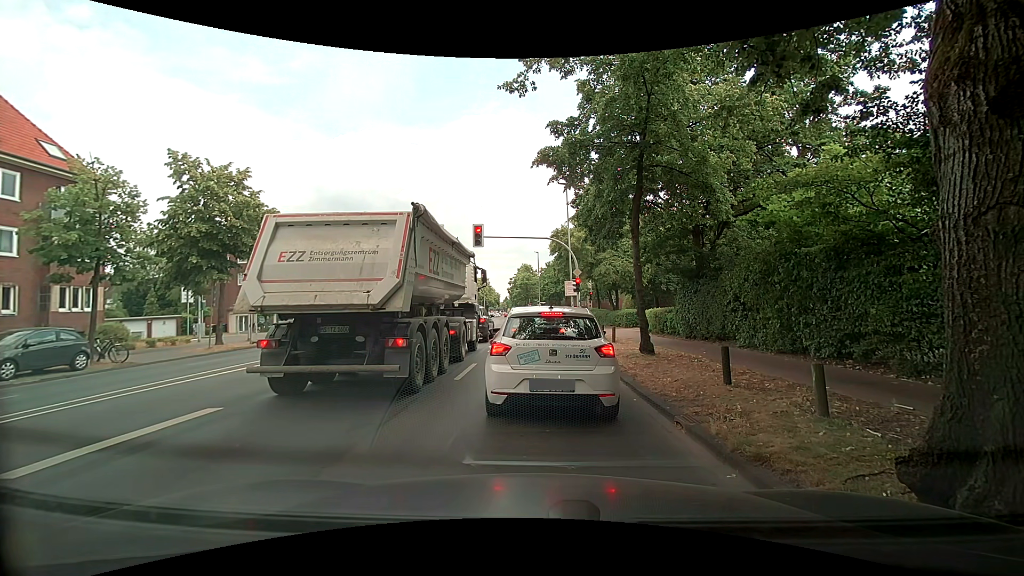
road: secondary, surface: asphalt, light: Day
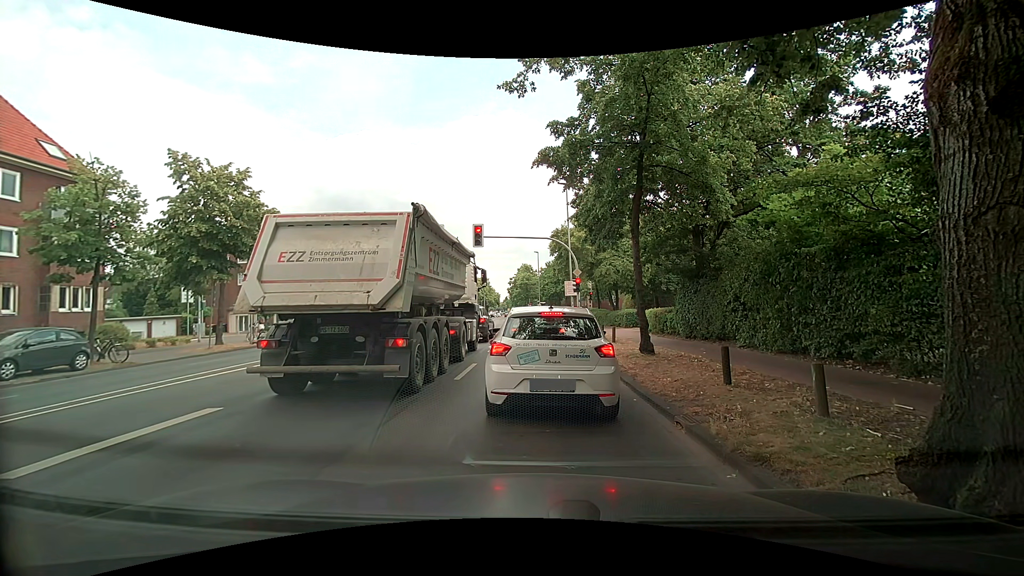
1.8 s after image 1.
(0.0, 0.0) m; 0°
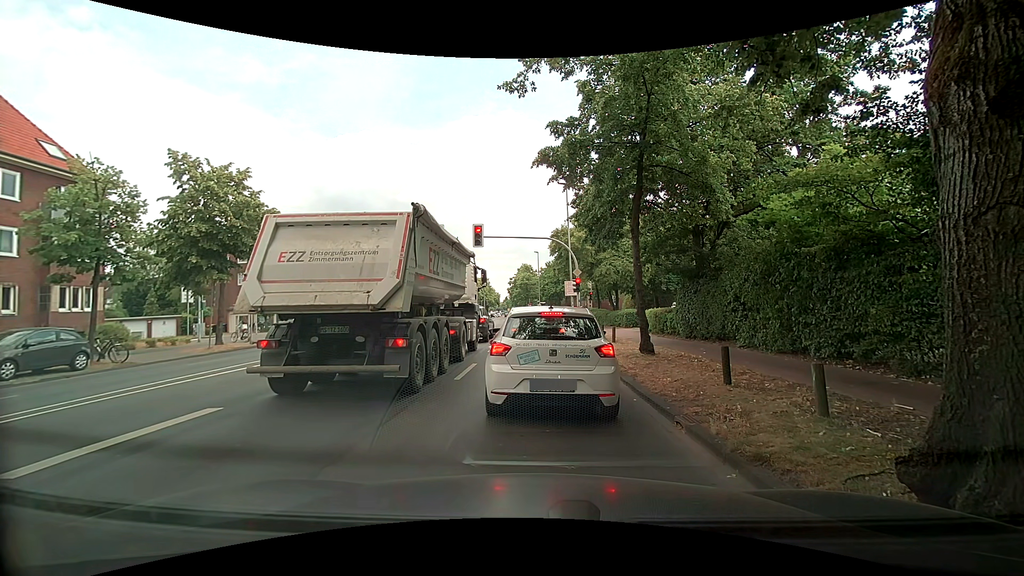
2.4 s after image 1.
(0.0, 0.0) m; 0°
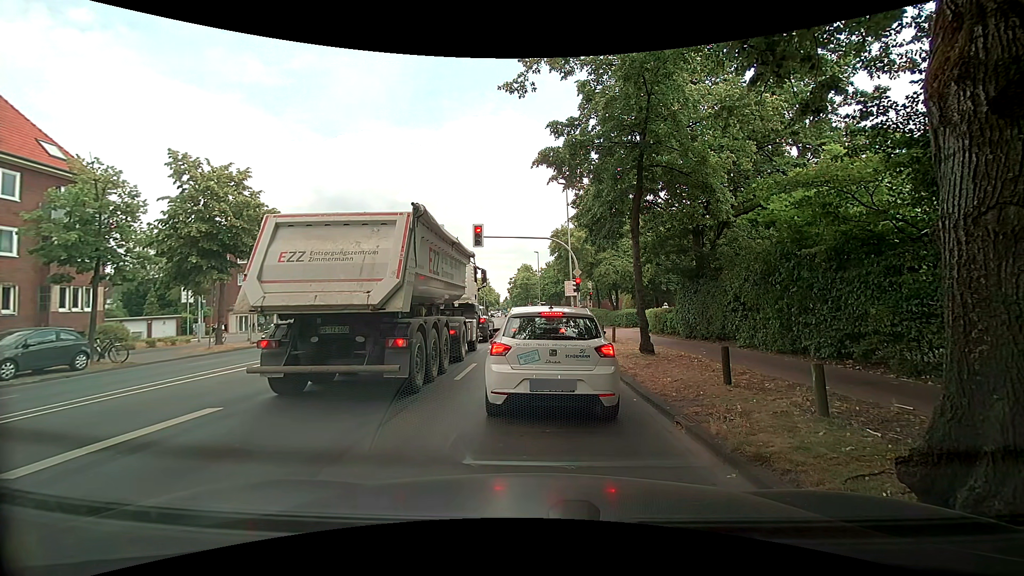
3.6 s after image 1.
(0.0, 0.0) m; 0°
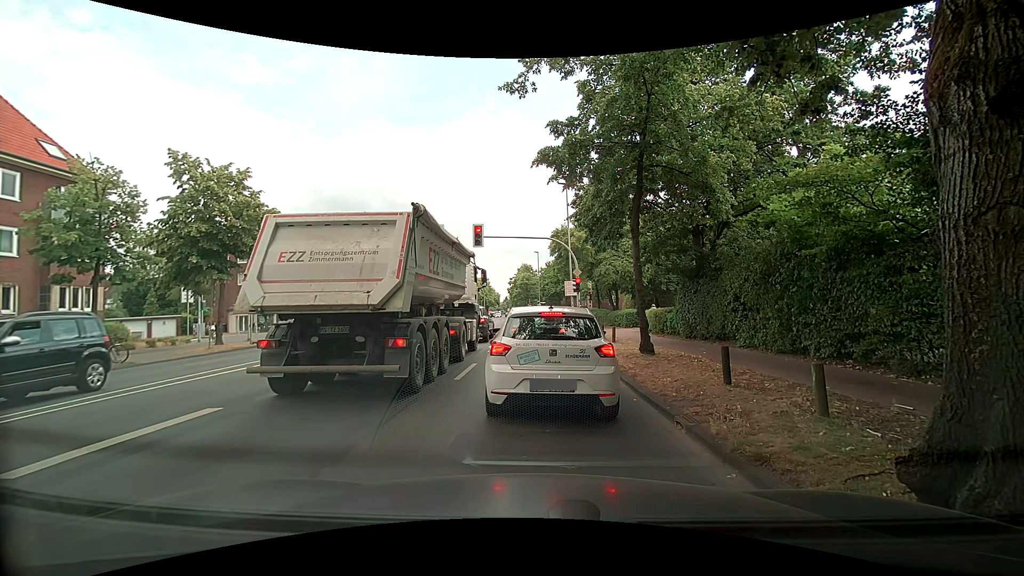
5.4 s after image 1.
(0.0, 0.0) m; 0°
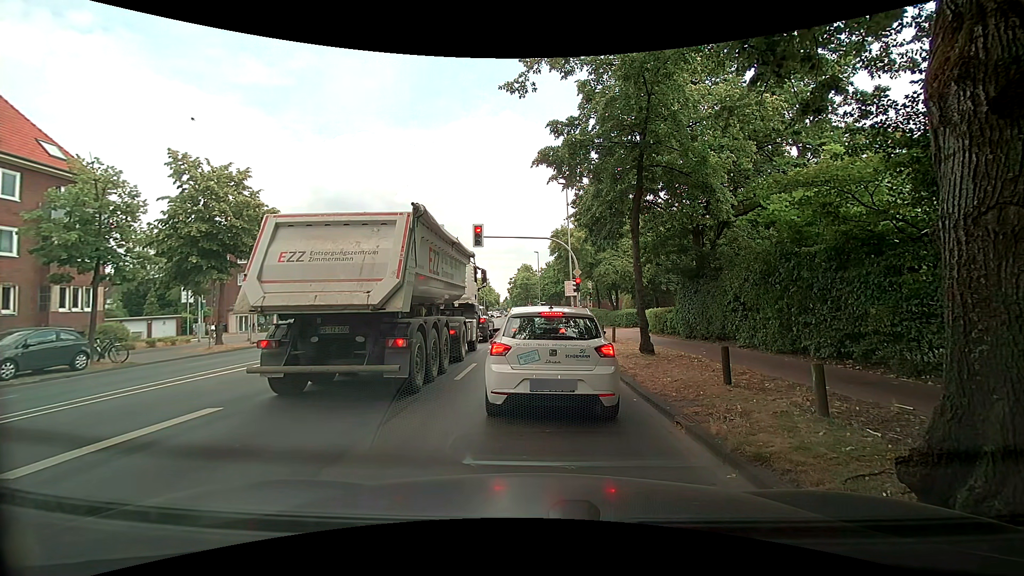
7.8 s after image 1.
(0.0, 0.0) m; 0°
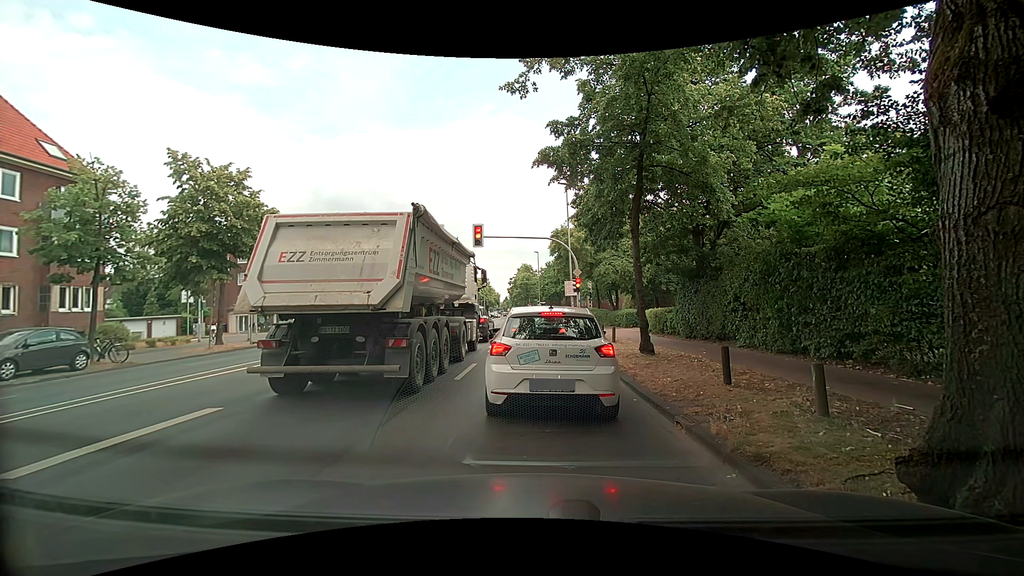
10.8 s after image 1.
(0.0, 0.0) m; 0°
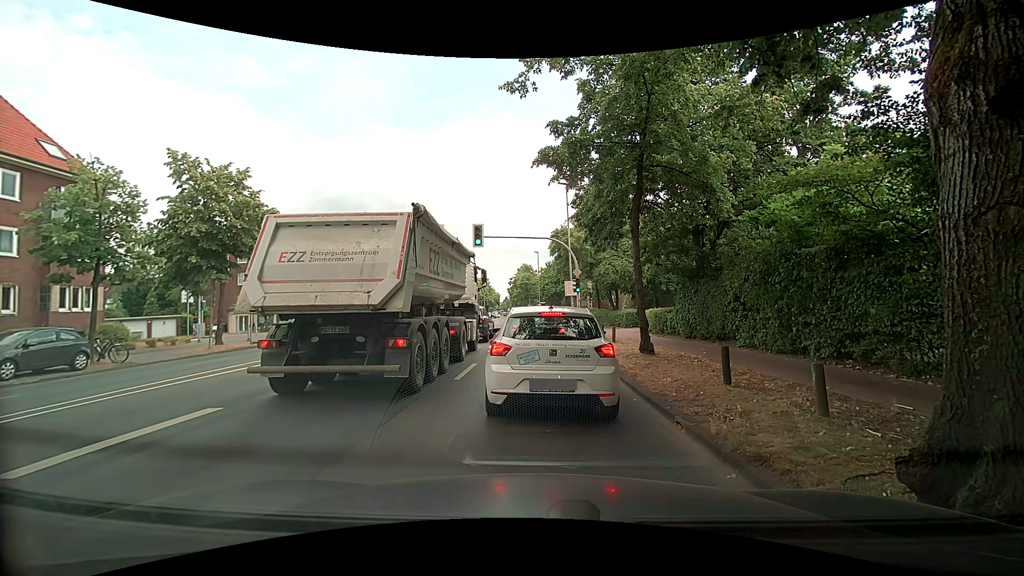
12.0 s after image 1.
(0.0, 0.0) m; 0°
(0, +10) (0, +20) (0, +30) (0, +40) (0, +50) (0, +60) (-1, +70) (-2, +80) (-2, +90) (-3, +100) m
